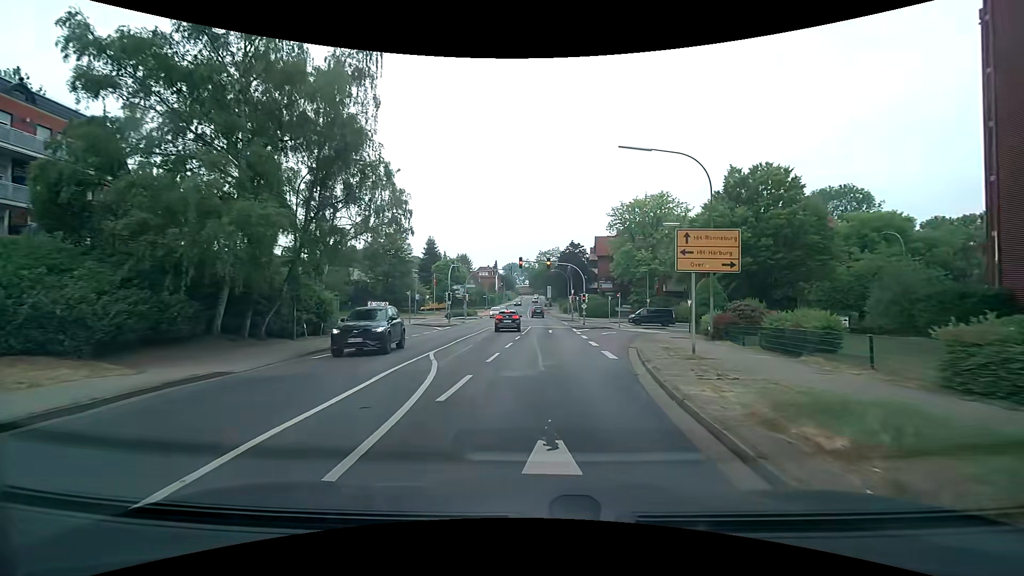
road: secondary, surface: asphalt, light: Day
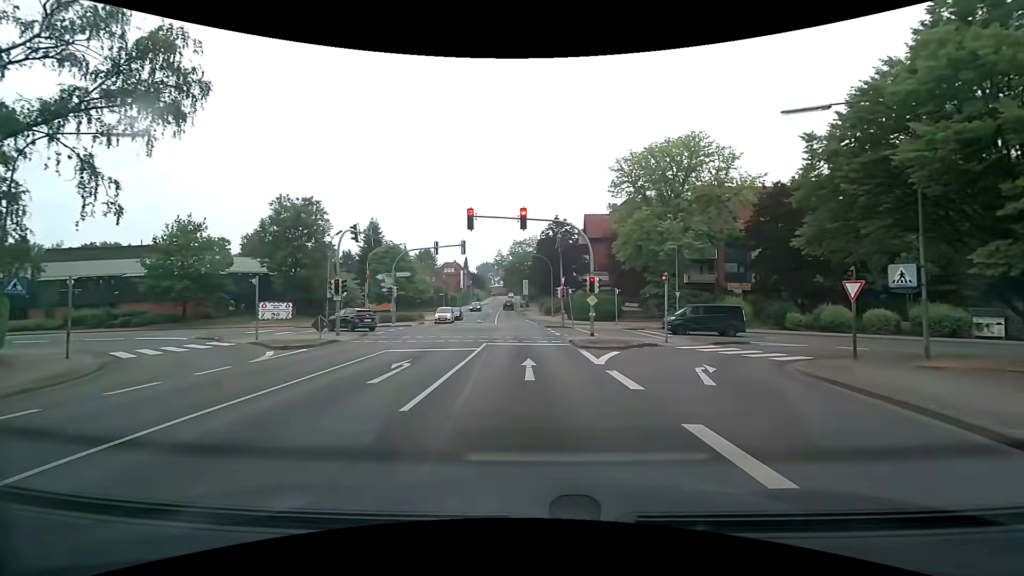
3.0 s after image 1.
(+1.1, +24.1) m; +4°
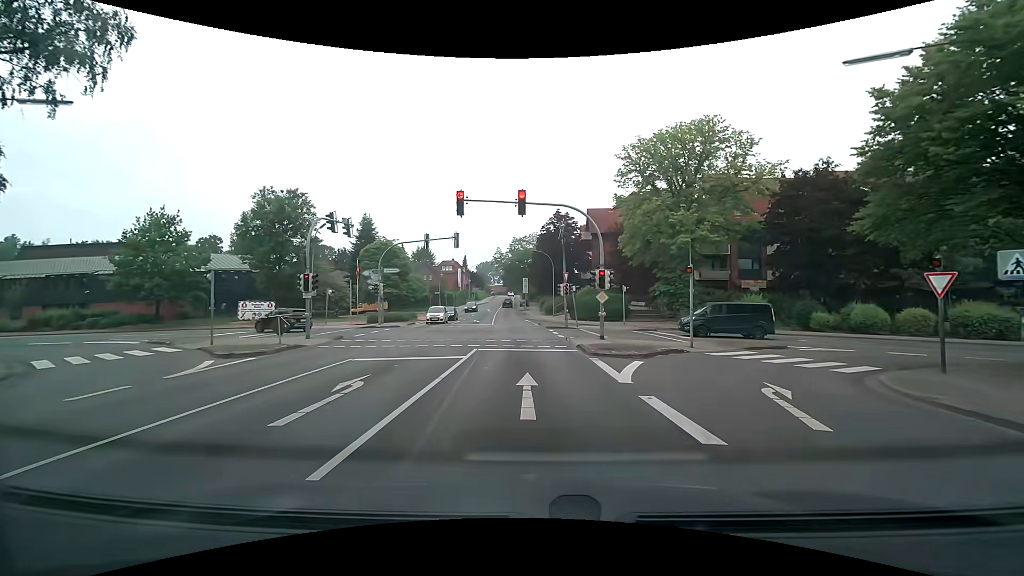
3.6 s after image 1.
(0.0, +3.7) m; -2°
